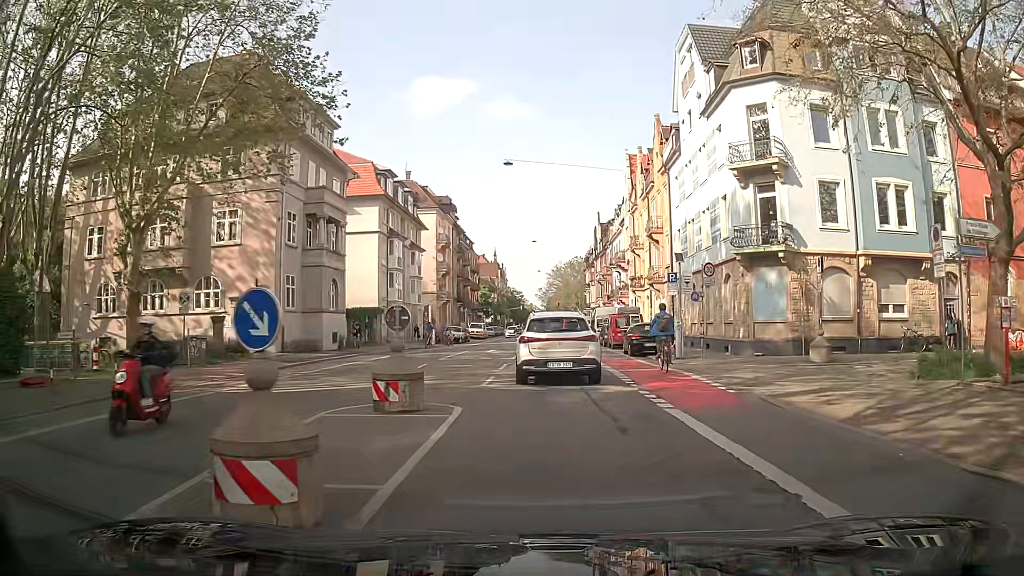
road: secondary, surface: asphalt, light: Day
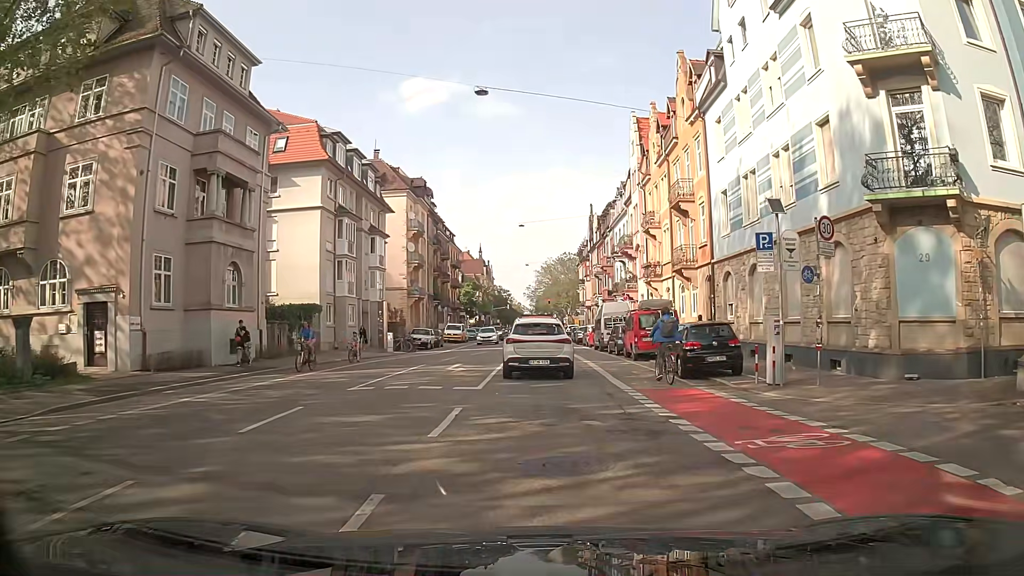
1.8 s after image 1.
(-0.1, +12.4) m; 0°
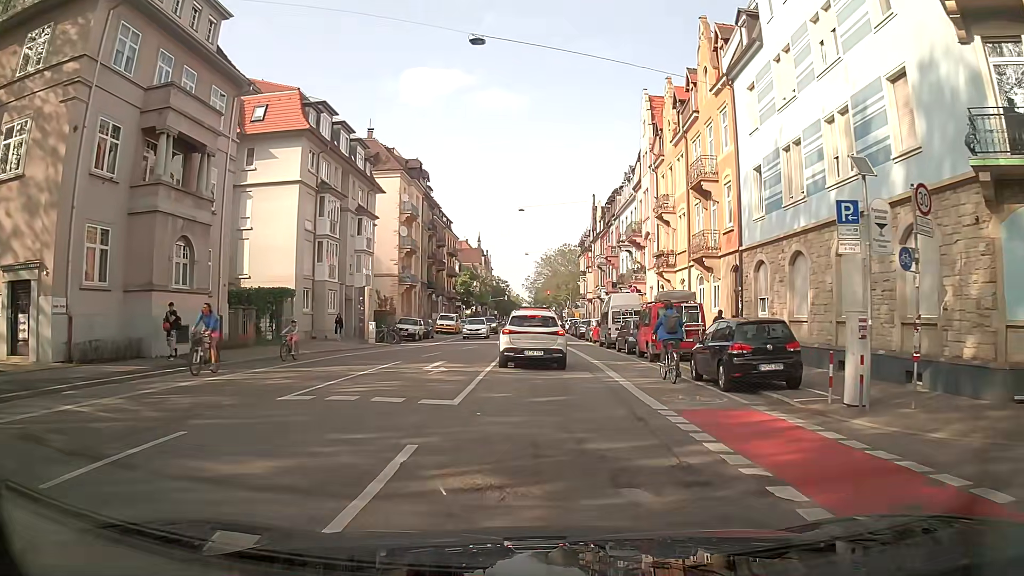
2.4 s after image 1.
(-0.1, +4.3) m; 0°
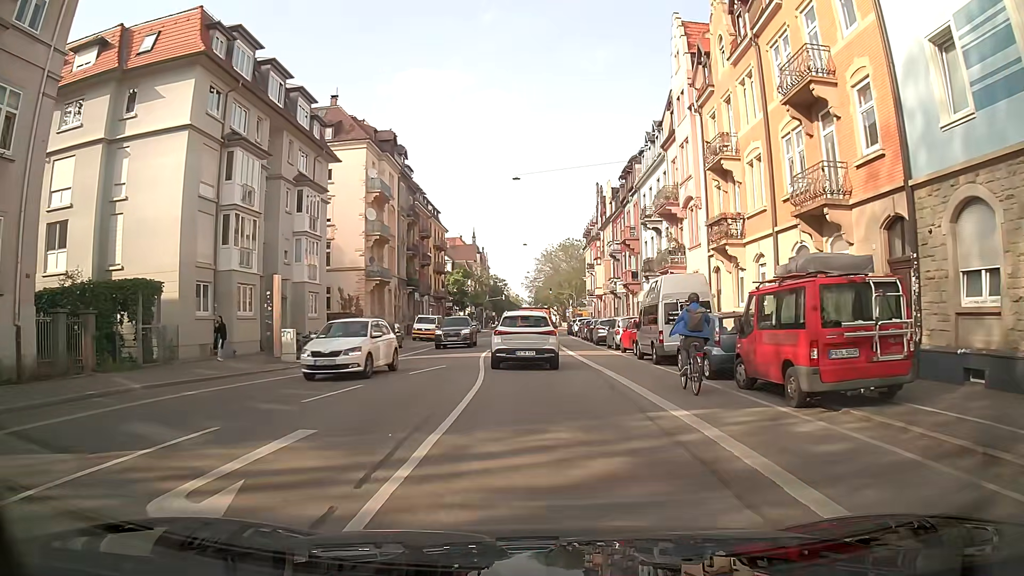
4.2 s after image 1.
(-0.1, +13.1) m; 0°
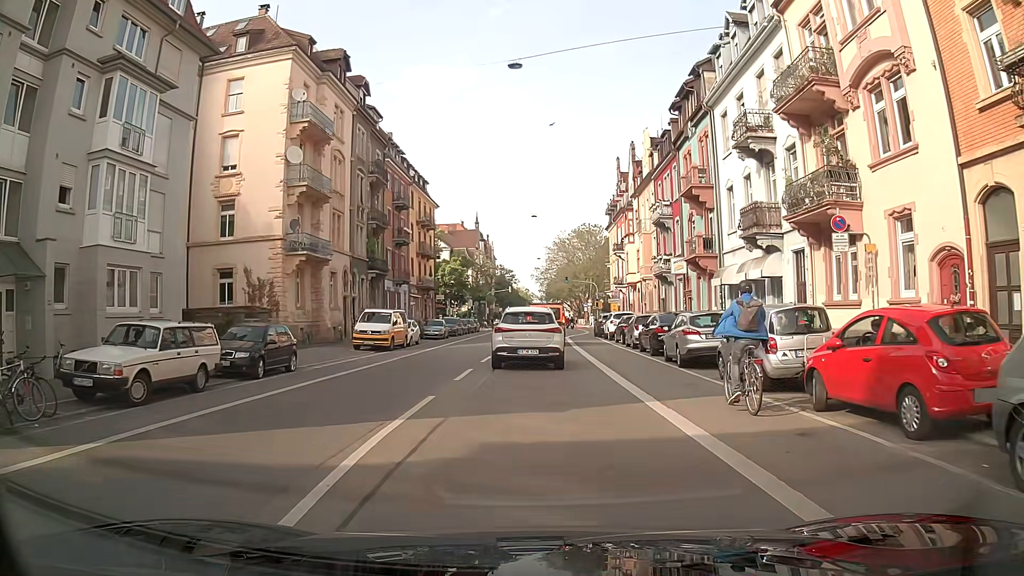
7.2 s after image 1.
(-0.1, +19.4) m; -3°
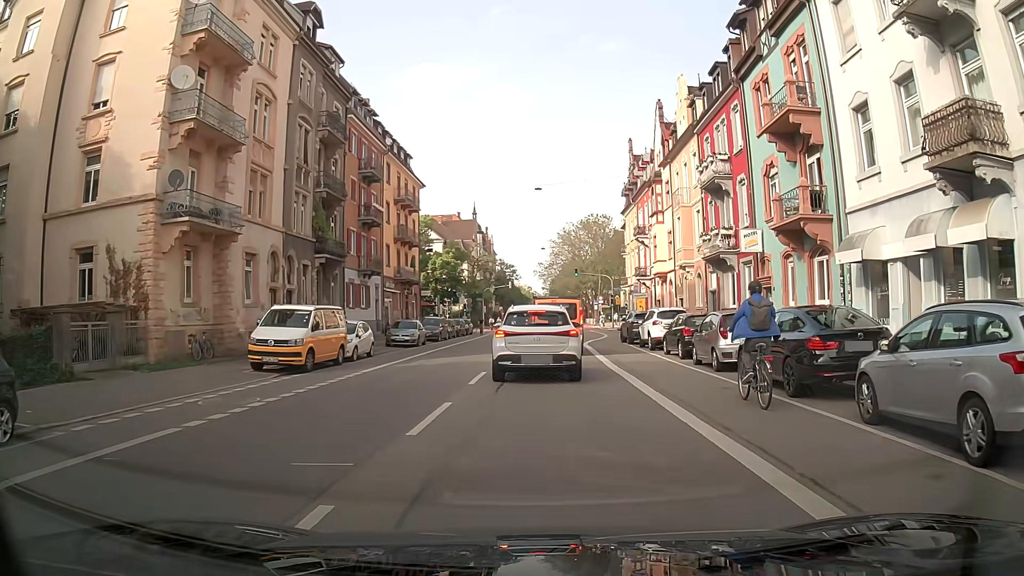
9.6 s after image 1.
(+0.6, +12.6) m; +2°
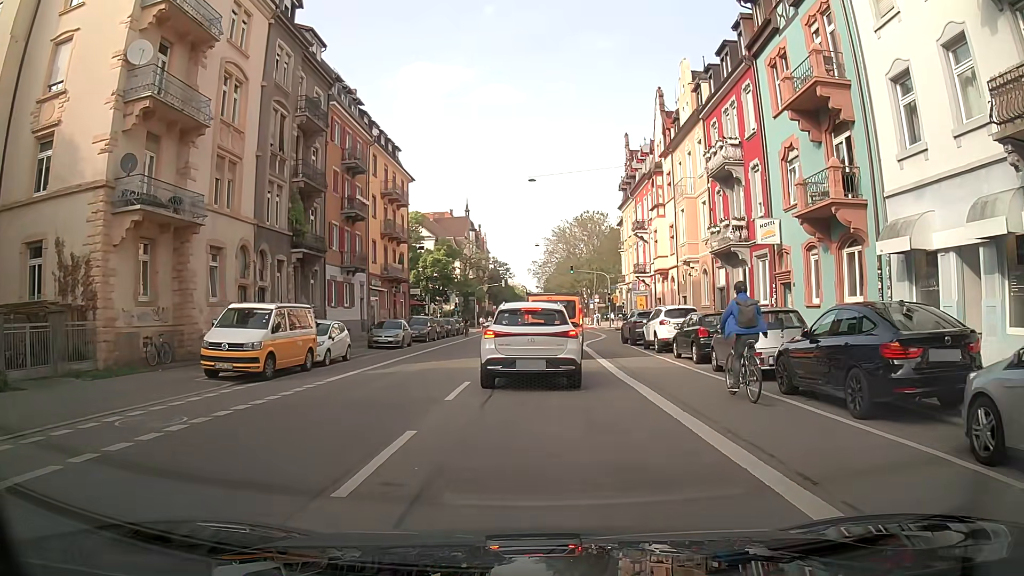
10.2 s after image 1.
(0.0, +2.7) m; +2°
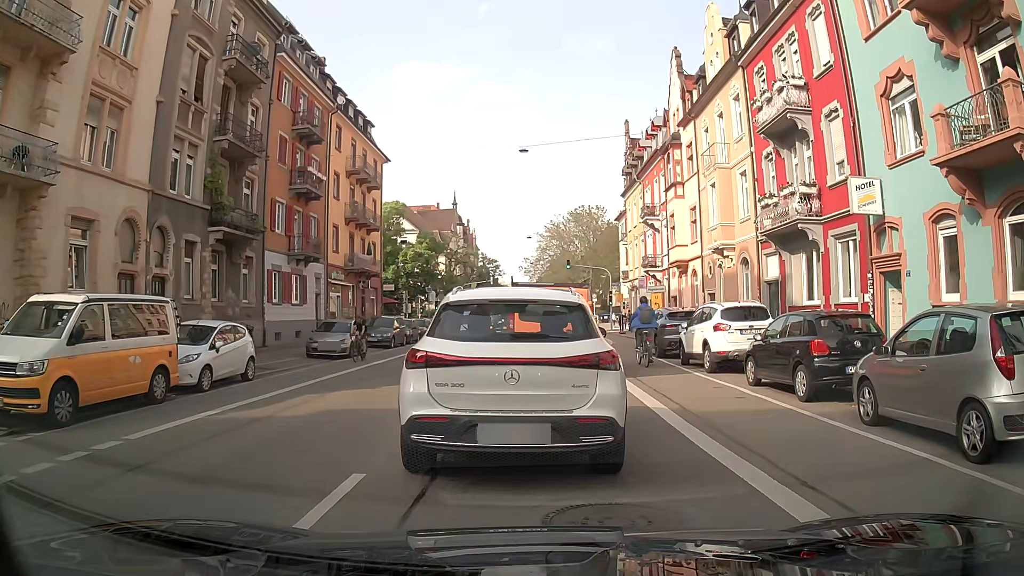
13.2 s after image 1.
(-0.1, +7.9) m; -1°
